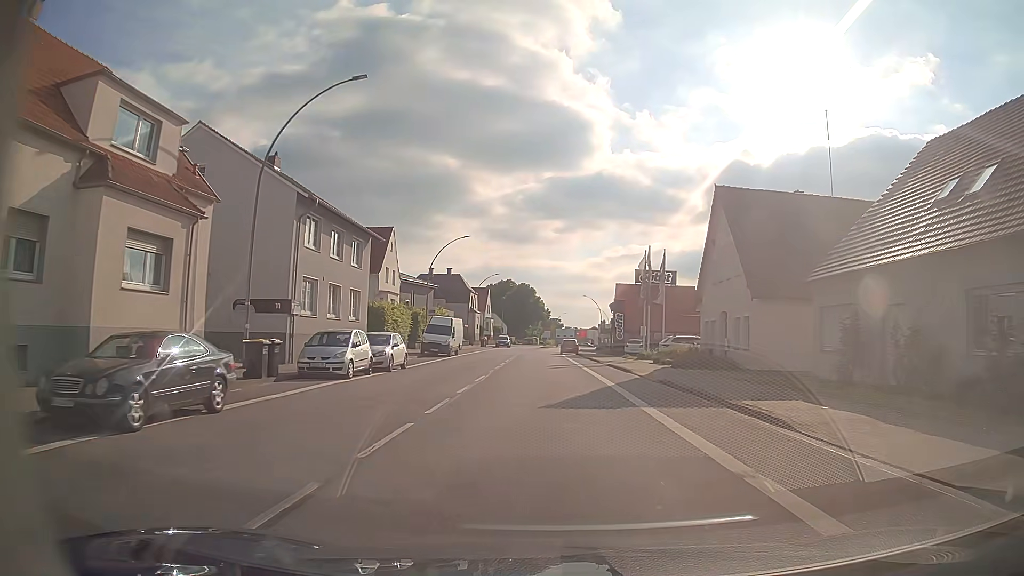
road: primary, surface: asphalt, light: Day
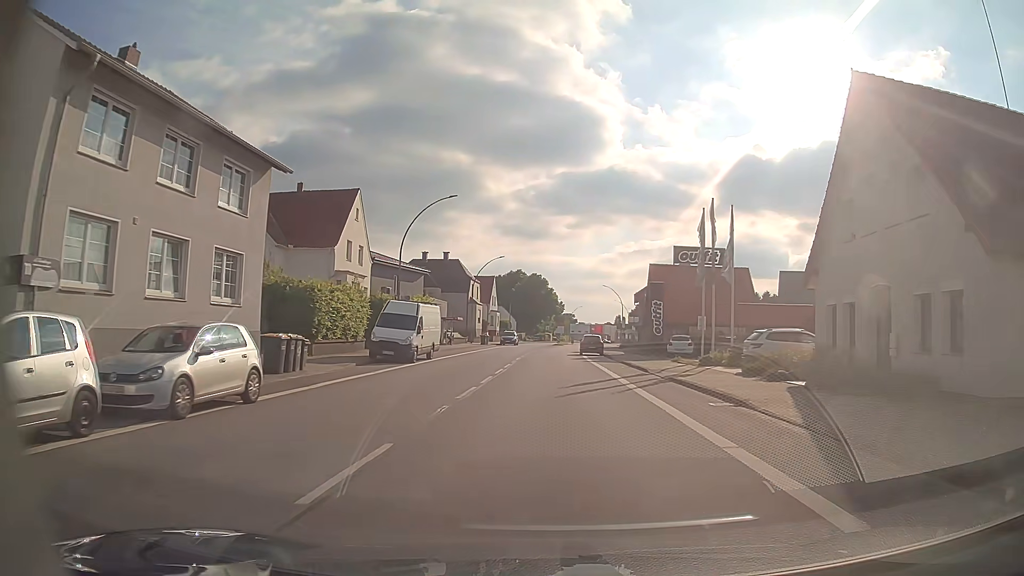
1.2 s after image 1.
(-0.2, +15.8) m; -1°
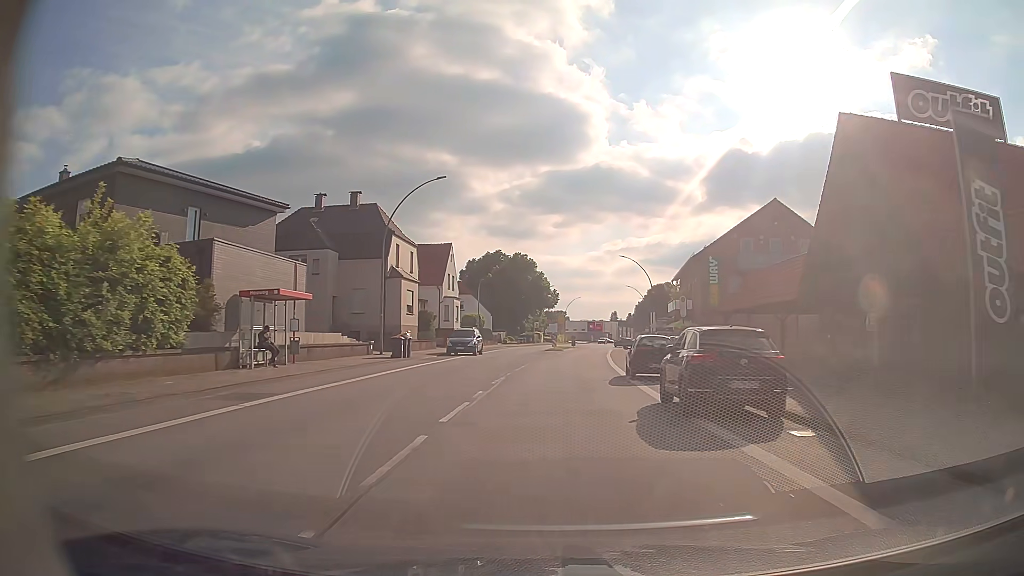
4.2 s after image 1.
(-0.1, +39.8) m; +1°
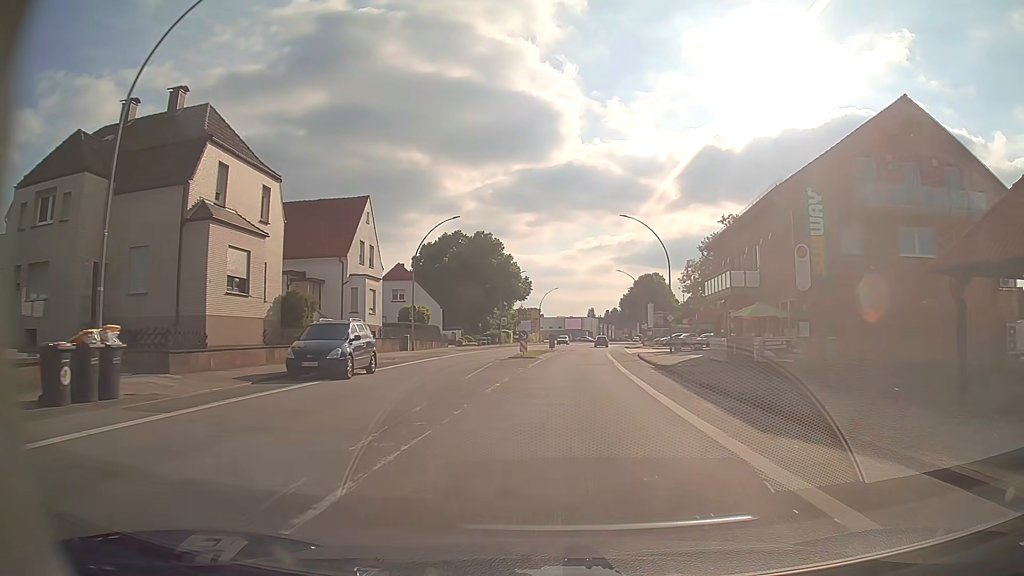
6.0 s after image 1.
(+0.4, +23.9) m; +2°
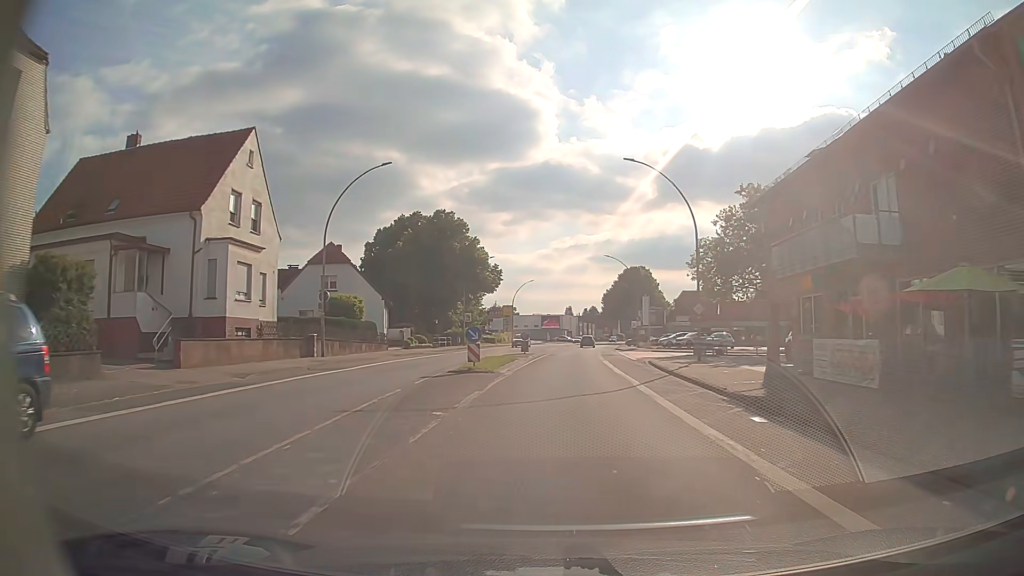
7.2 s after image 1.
(+0.2, +15.9) m; +2°
(0, +10) (0, +20) (+1, +30) (+1, +40) (+2, +50) (+3, +60) (+4, +70) (+5, +80) (+6, +90) (+7, +100) m
